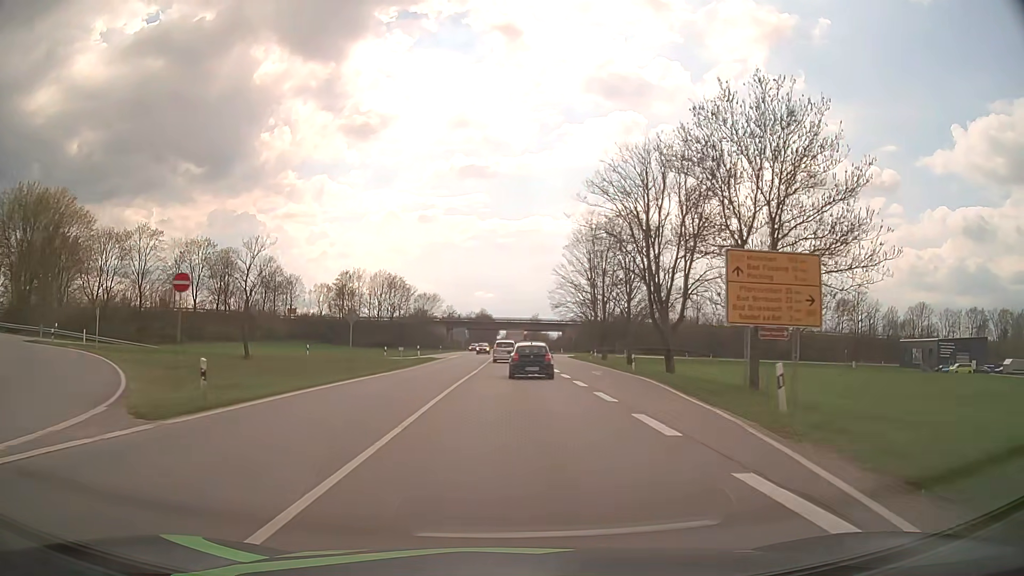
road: primary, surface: asphalt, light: Day
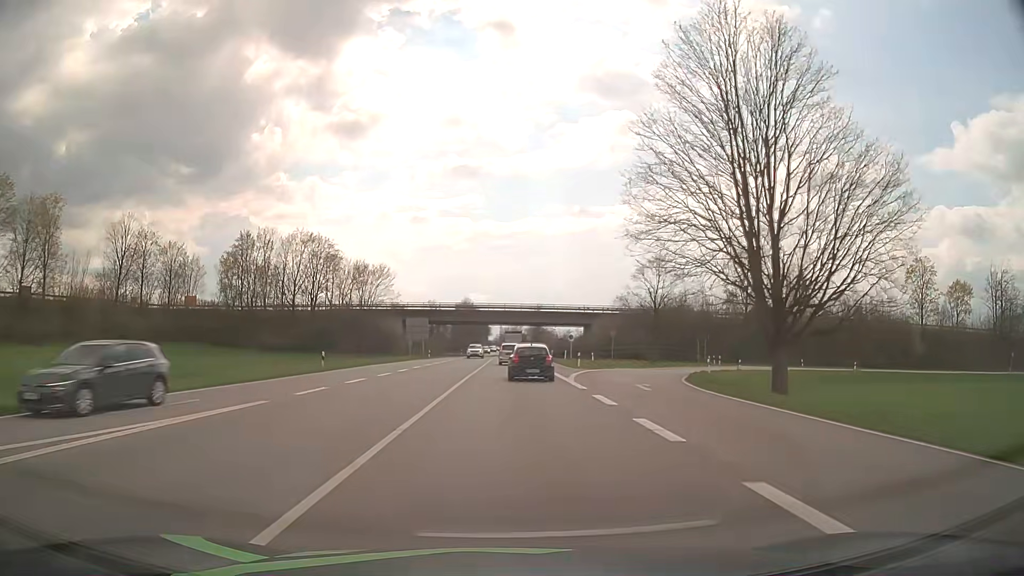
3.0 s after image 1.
(+0.4, +60.4) m; 0°
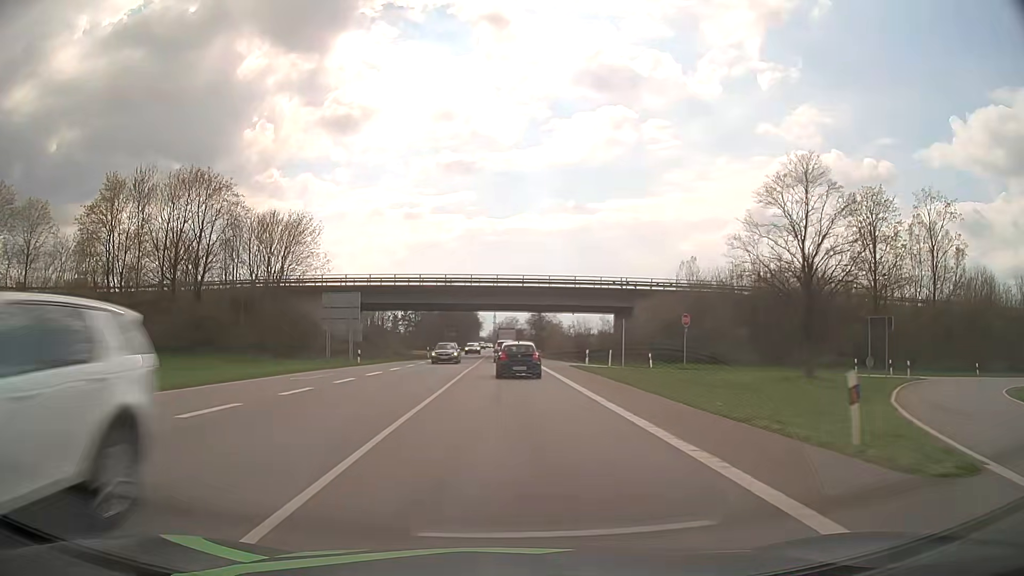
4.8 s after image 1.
(+0.1, +36.7) m; 0°
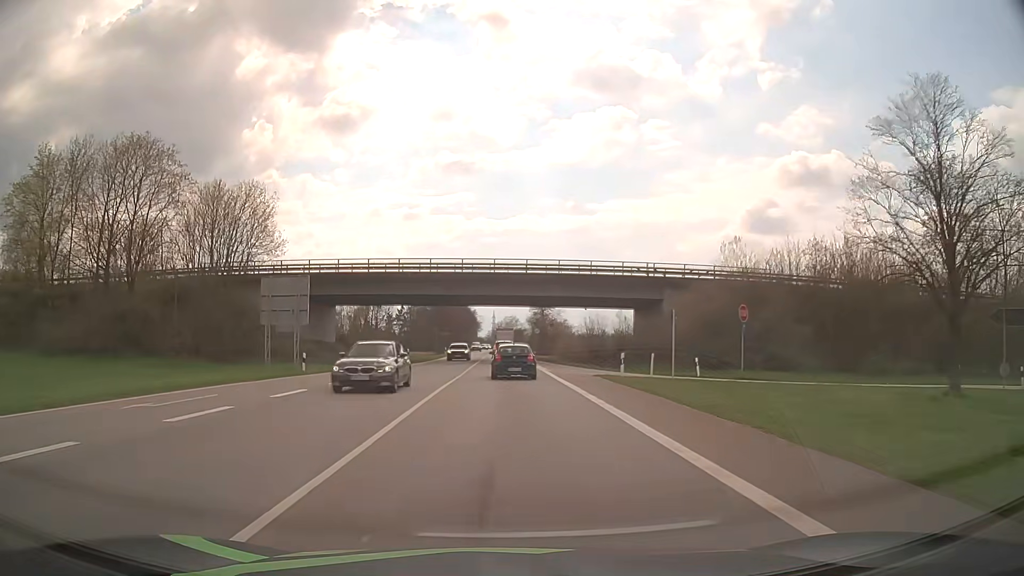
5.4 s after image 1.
(+0.1, +12.3) m; 0°
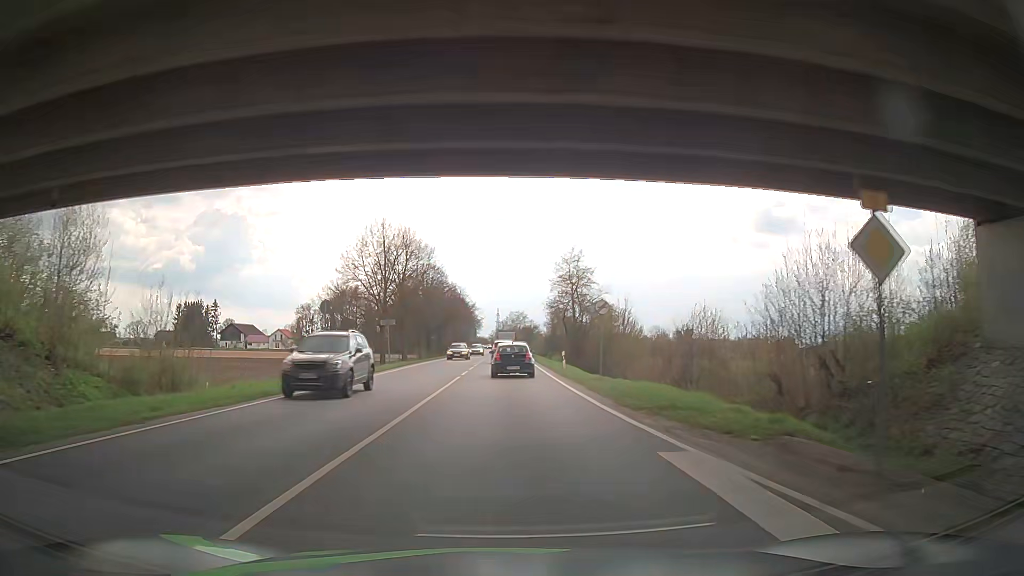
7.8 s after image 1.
(-0.2, +49.2) m; -1°
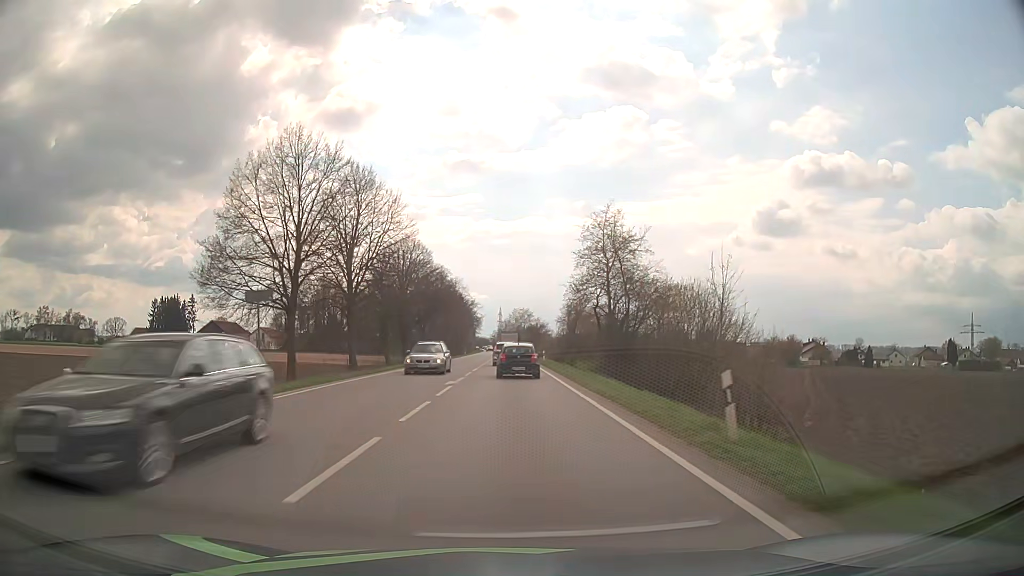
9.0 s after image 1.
(0.0, +24.6) m; 0°
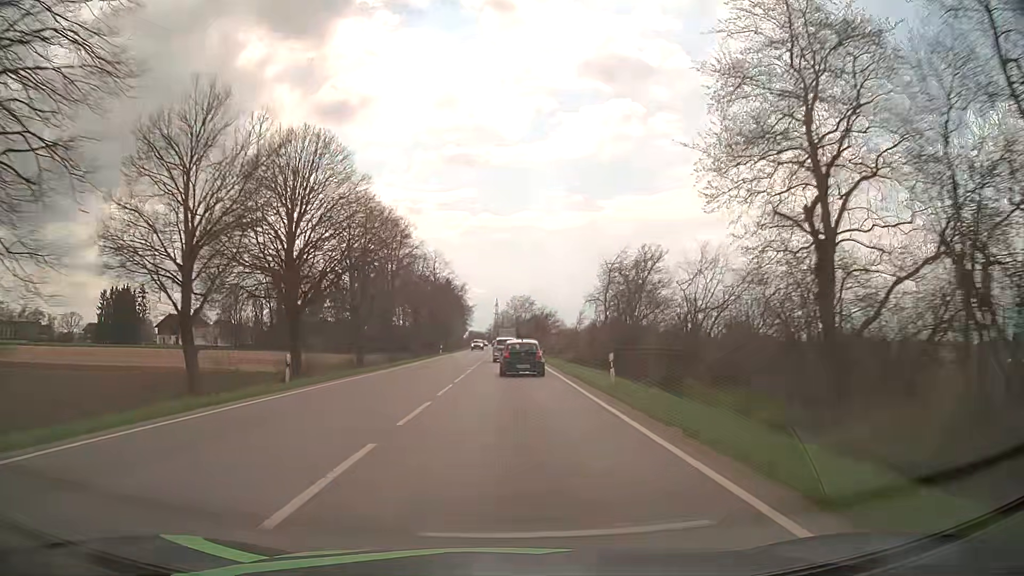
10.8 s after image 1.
(+0.2, +36.9) m; +1°
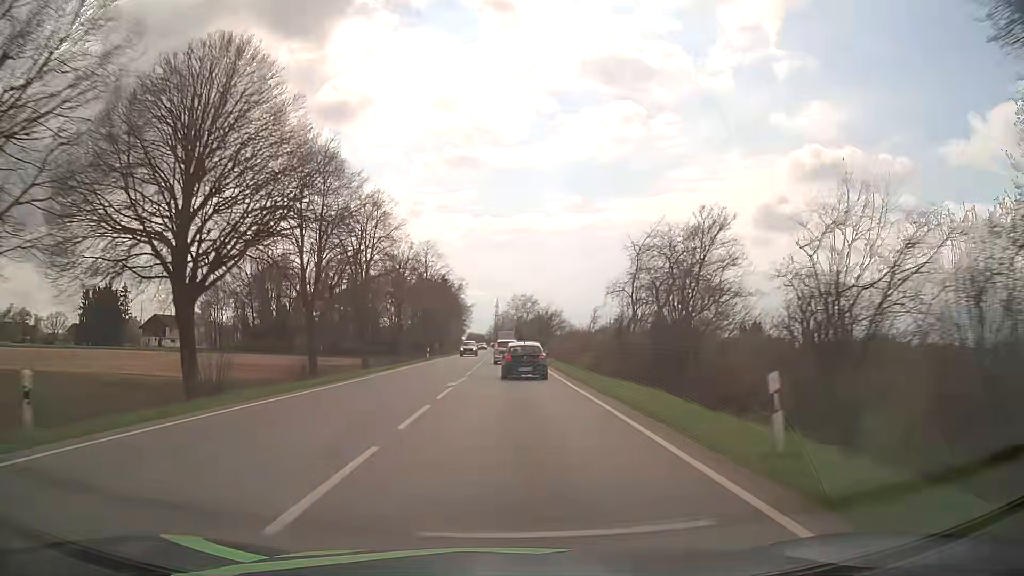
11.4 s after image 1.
(0.0, +12.3) m; -1°
